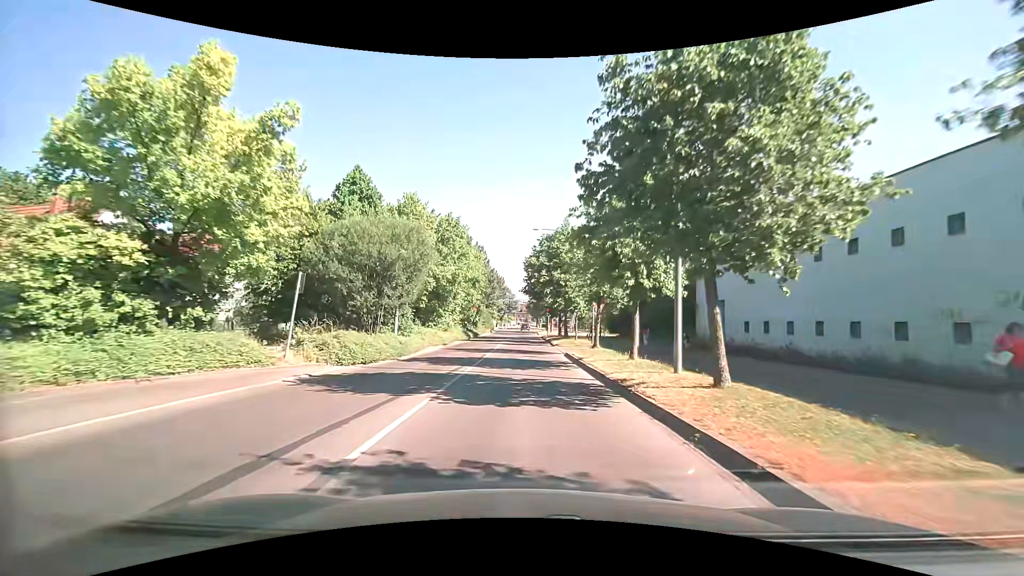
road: tertiary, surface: asphalt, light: Day
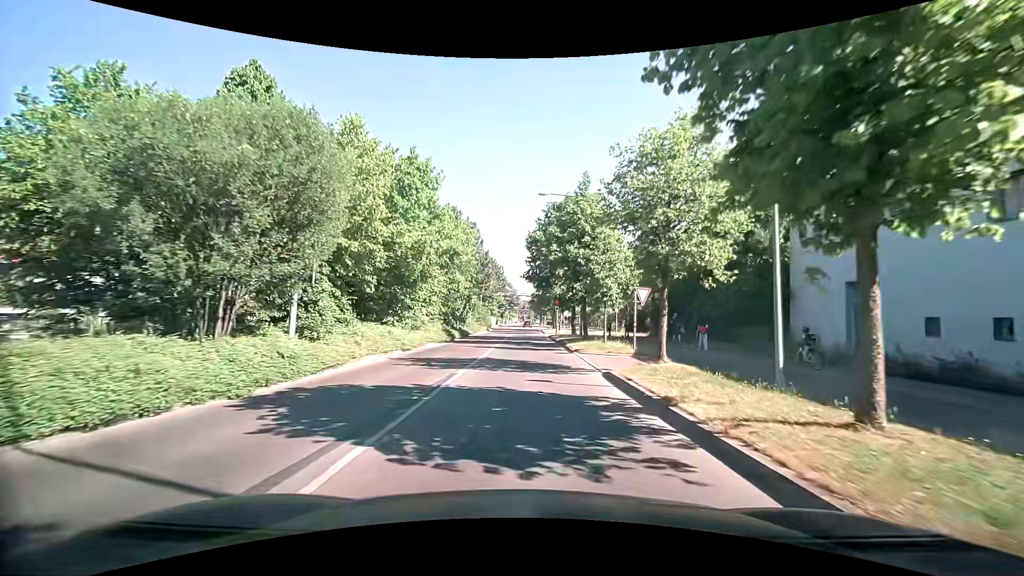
(0.0, +11.6) m; +1°
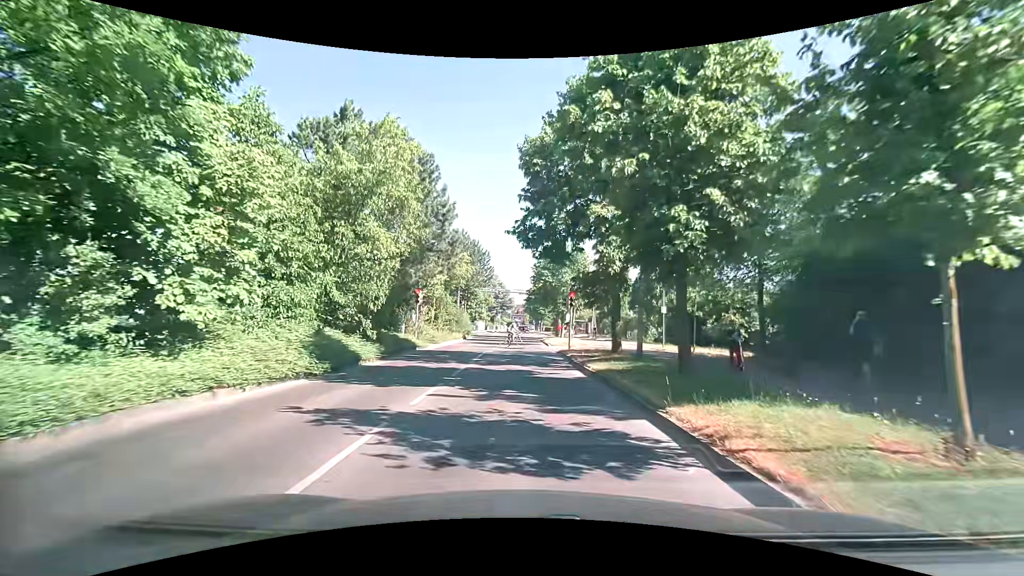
(-0.1, +19.0) m; -1°
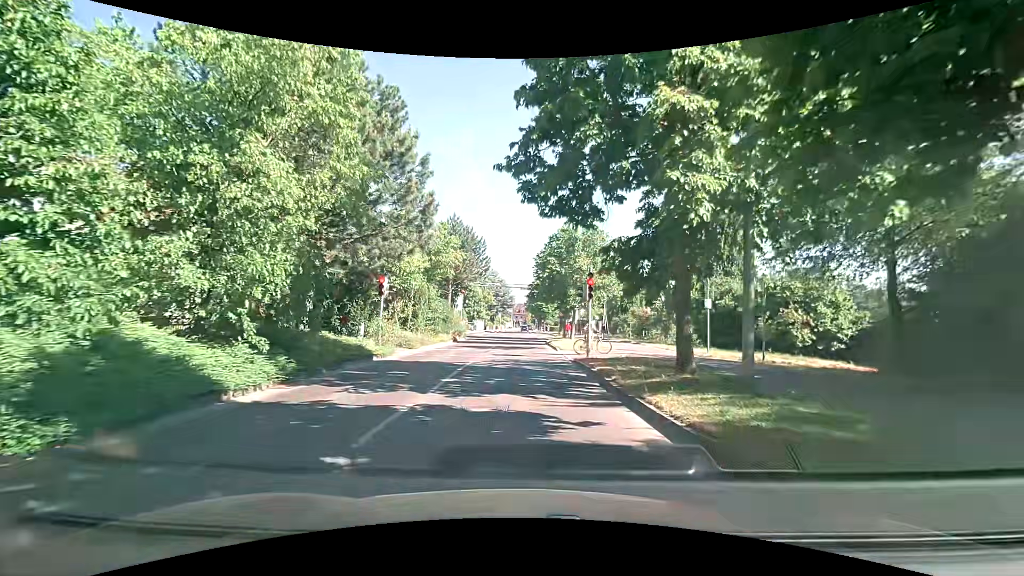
(+0.1, +7.3) m; +1°
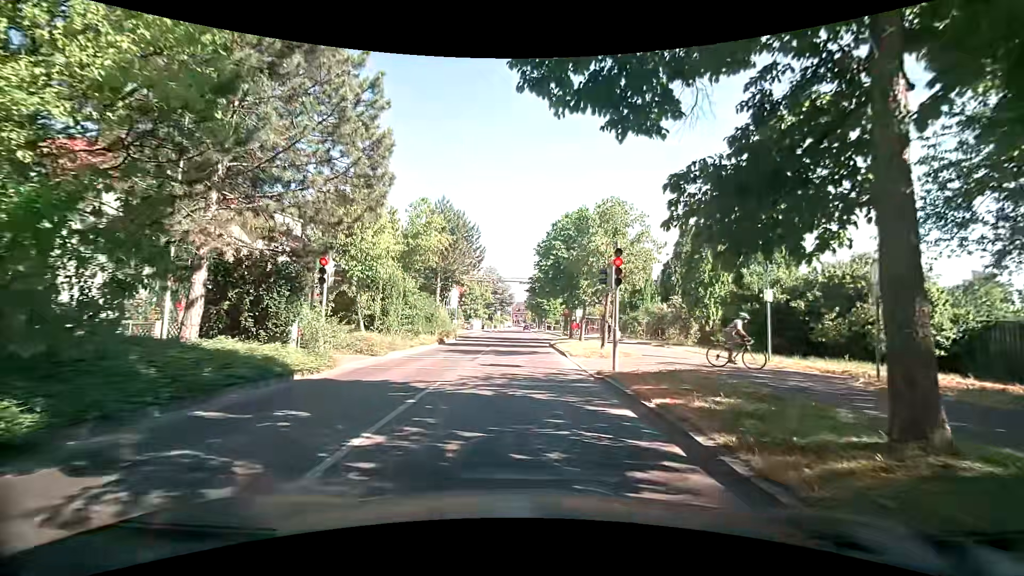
(-0.1, +6.0) m; -2°
